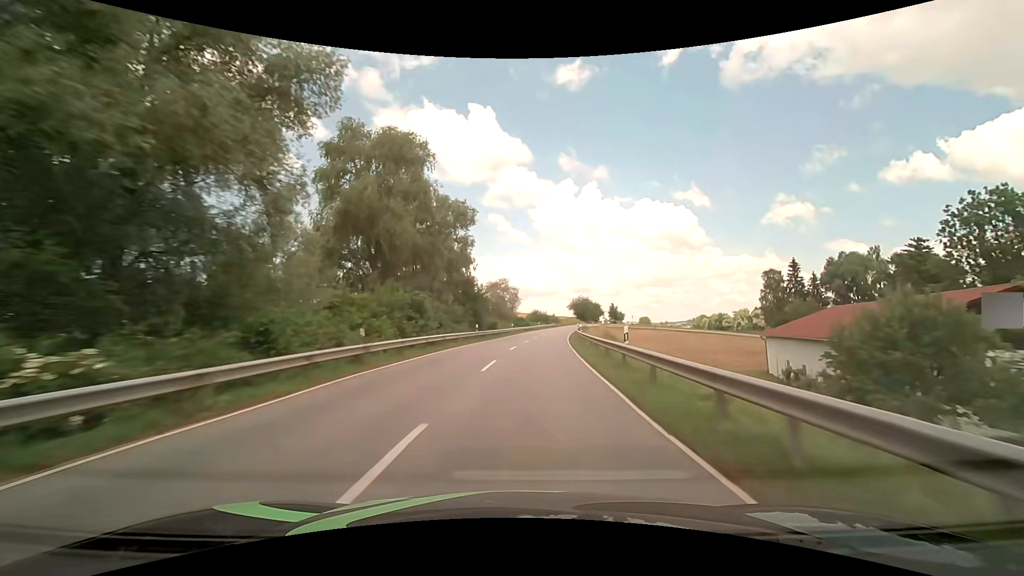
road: secondary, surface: asphalt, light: Day
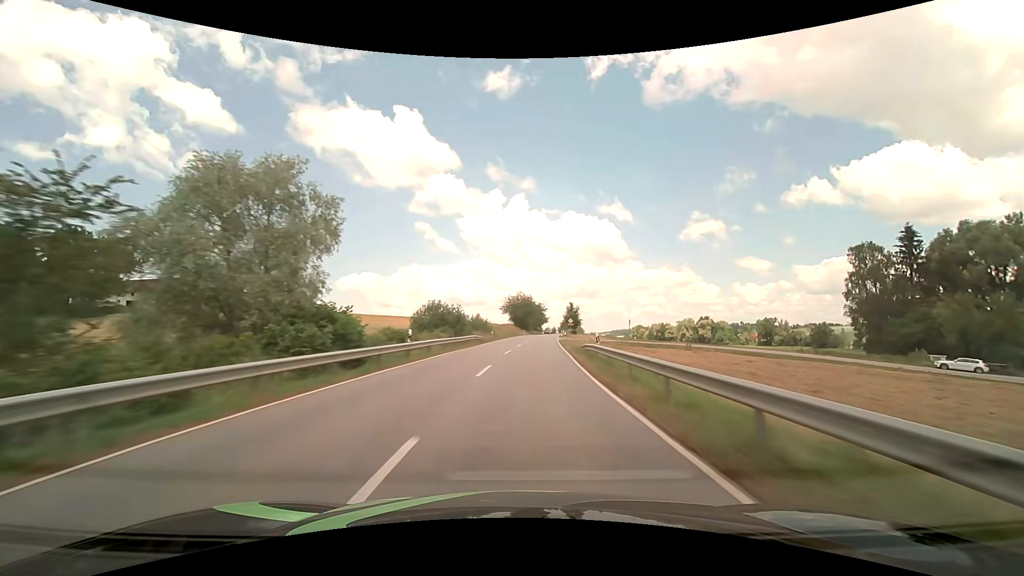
(+5.4, +69.8) m; +9°
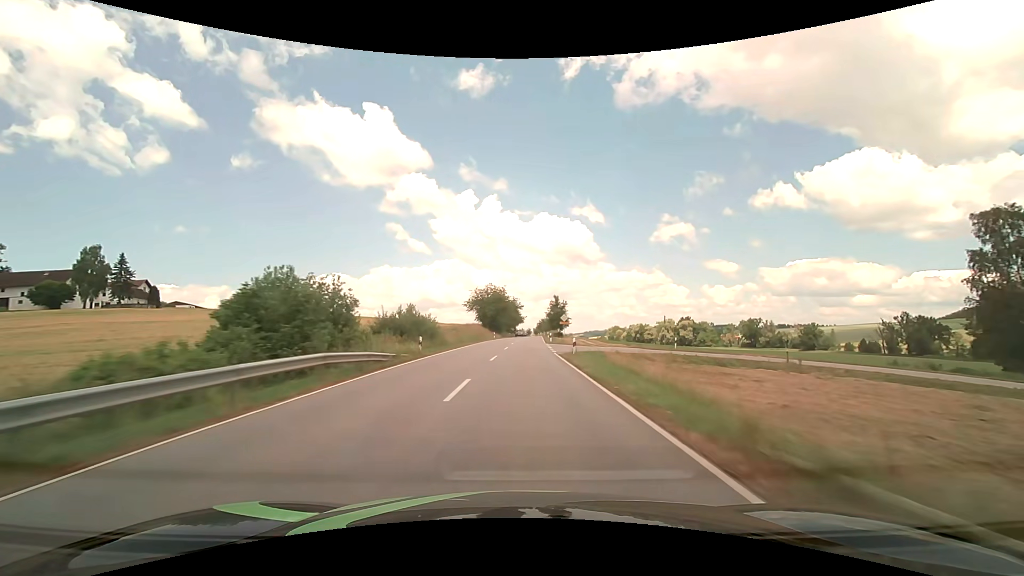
(+0.7, +28.8) m; +3°
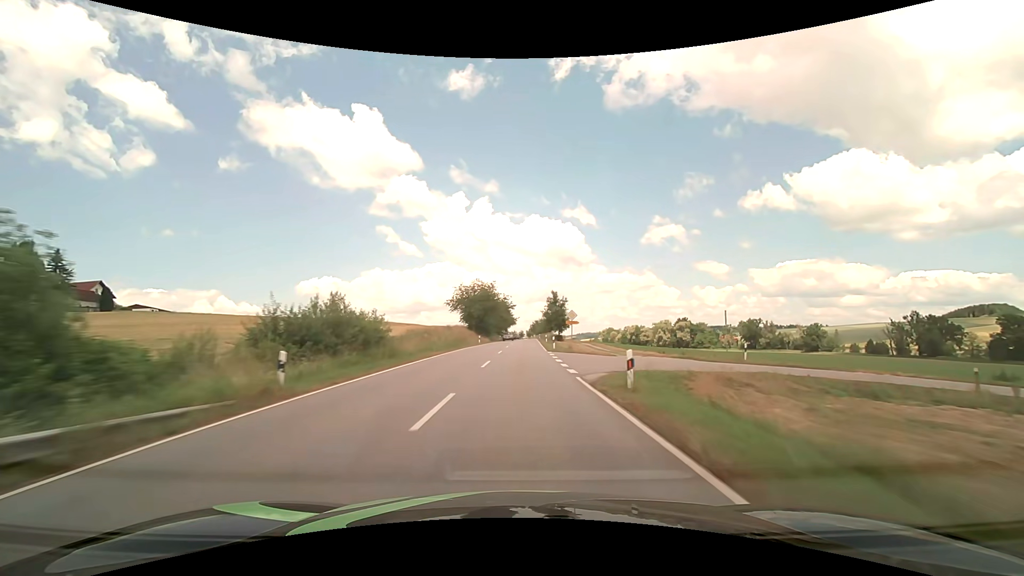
(+0.1, +14.6) m; +1°
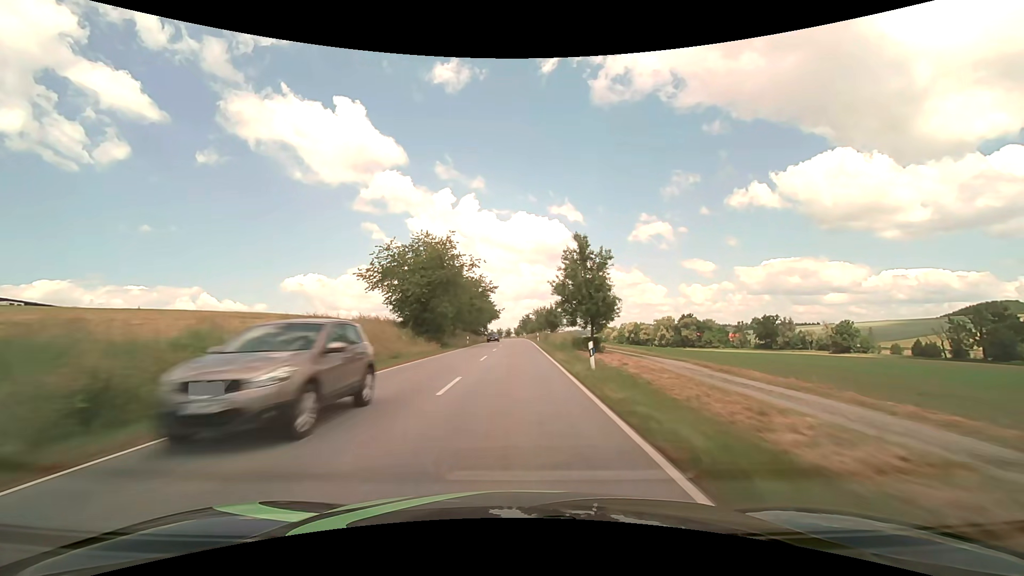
(+0.7, +44.5) m; +1°
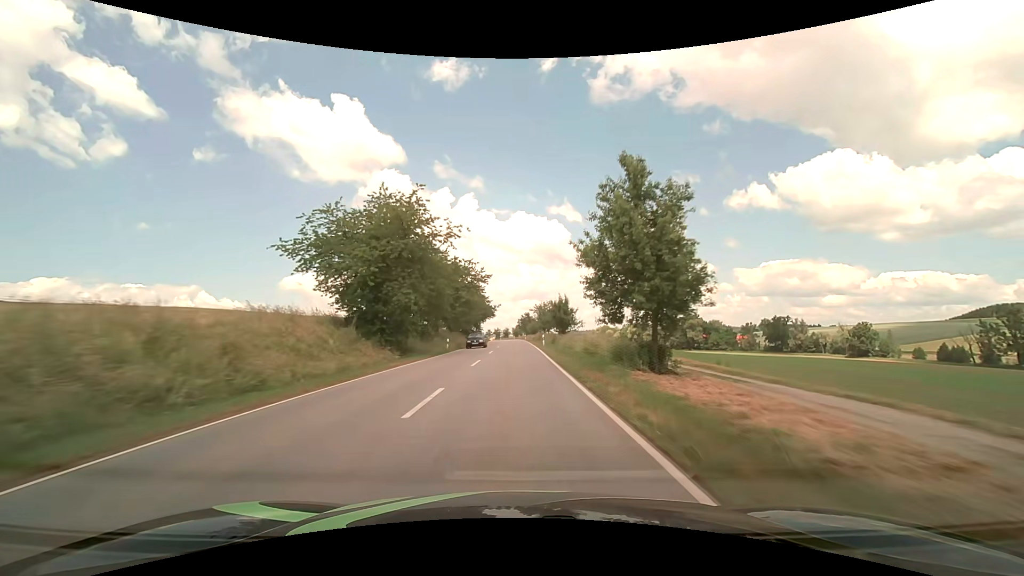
(0.0, +15.1) m; 0°
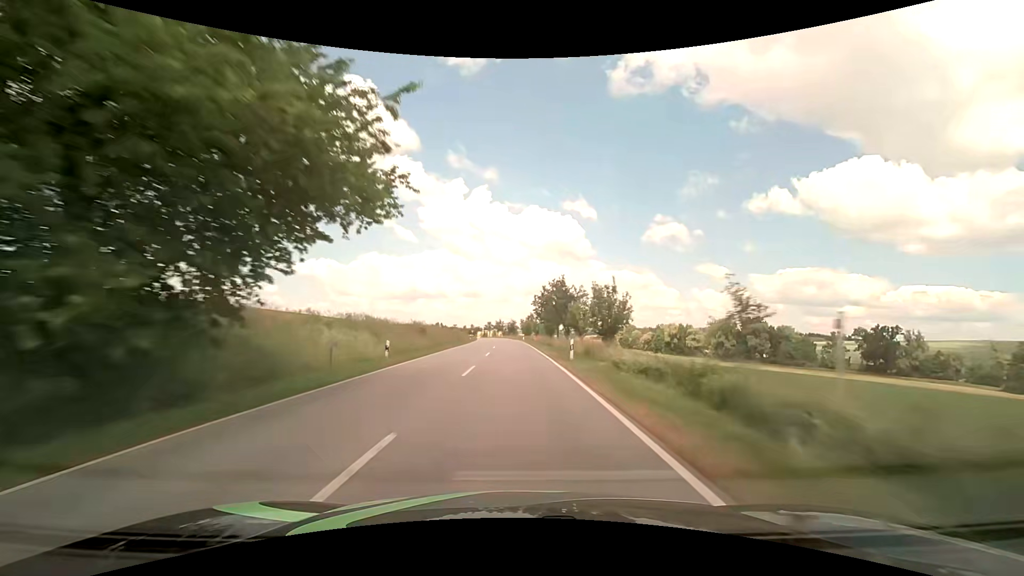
(-0.5, +77.3) m; -1°
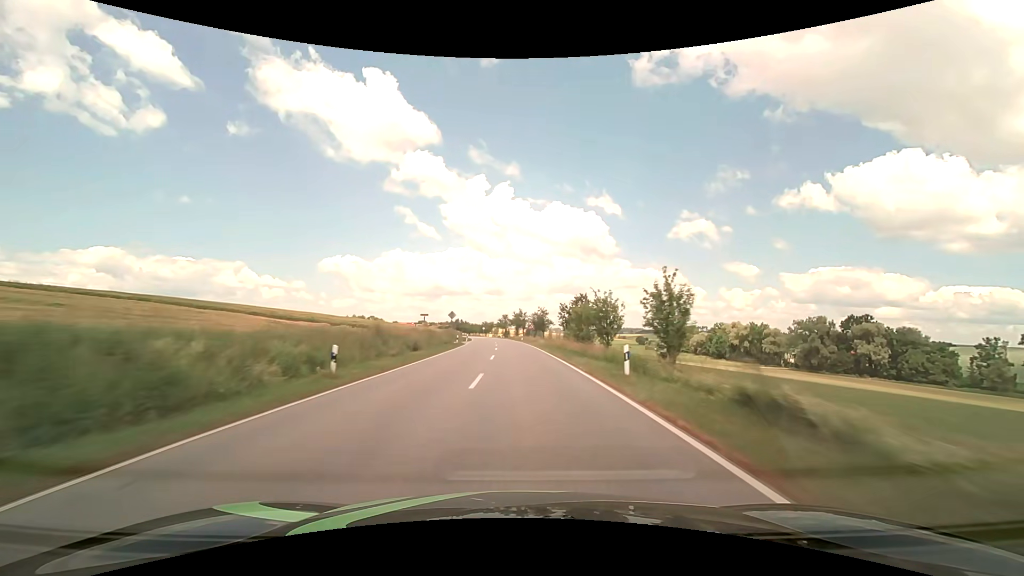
(-1.6, +63.4) m; -3°
(0, +10) (0, +20) (0, +30) (-1, +40) (-1, +50) (-1, +60) (-2, +70) (-3, +80) (-3, +90) (-4, +100) m
